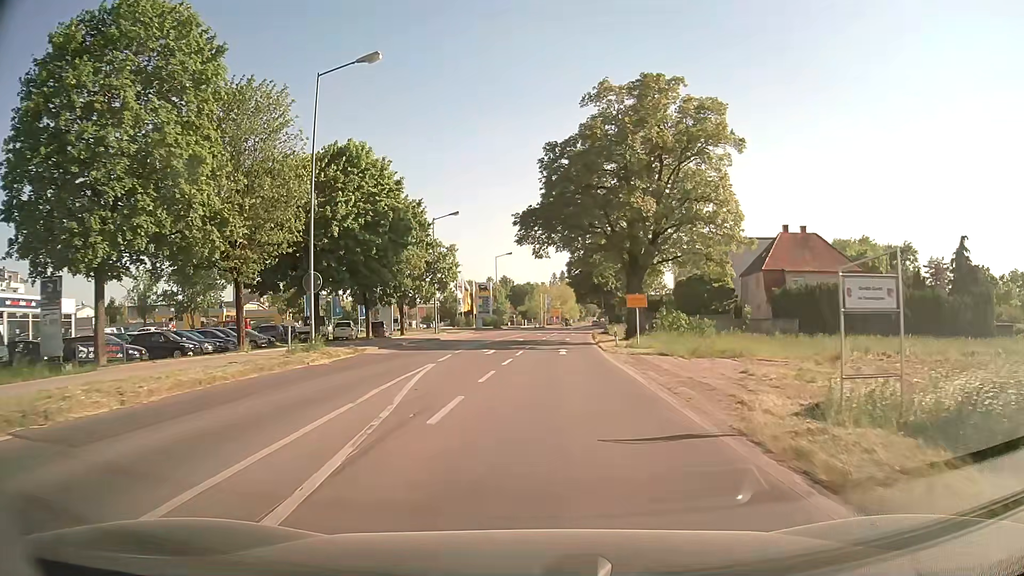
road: secondary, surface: asphalt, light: Day
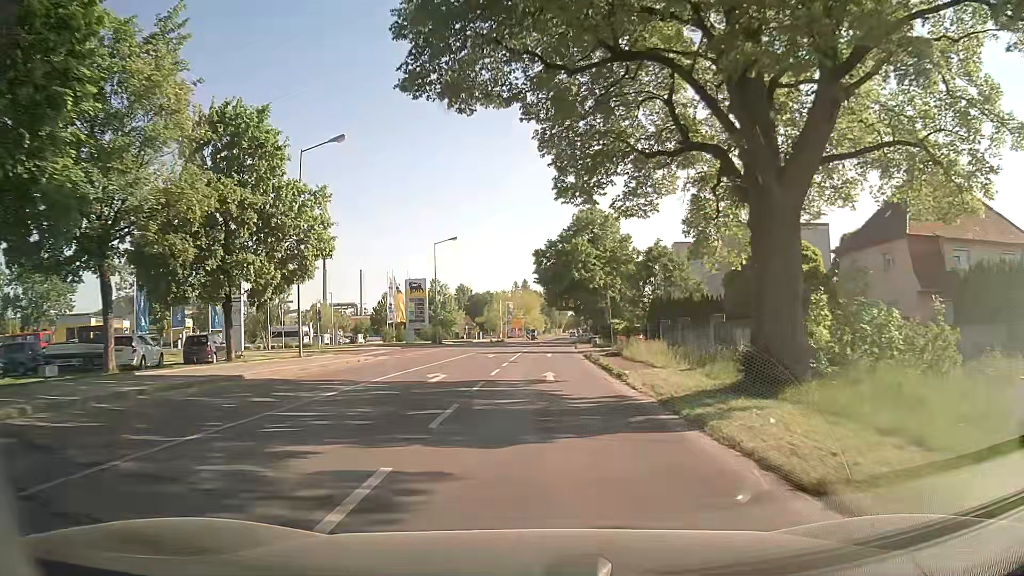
(+0.7, +29.3) m; +3°
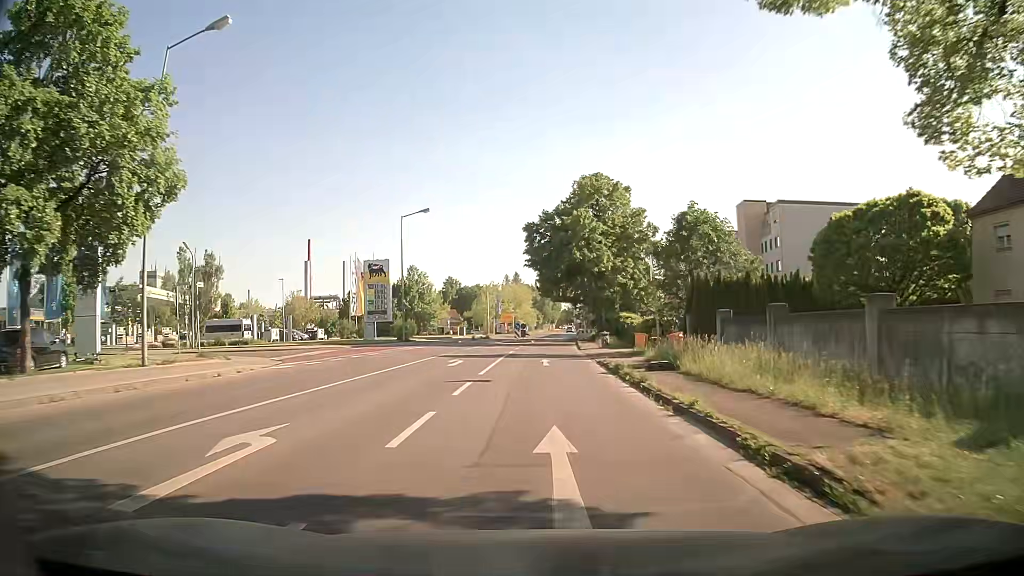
(+0.1, +14.3) m; +1°
(0, +10) (0, +20) (0, +30) (0, +40) (+1, +50) (+1, +60) (+2, +70) (+2, +80) (+3, +90) (+4, +100) m
